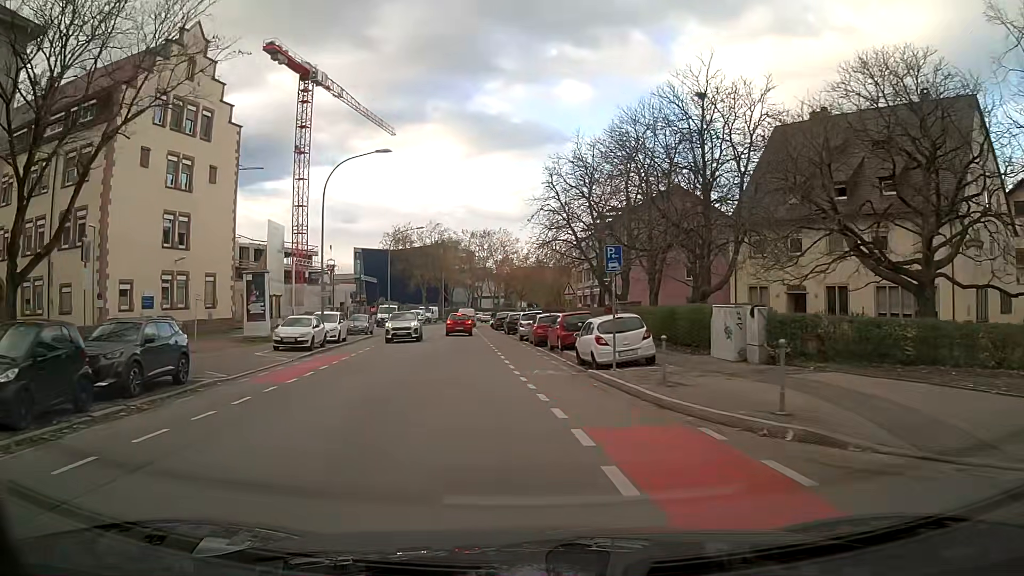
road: tertiary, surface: asphalt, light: Day
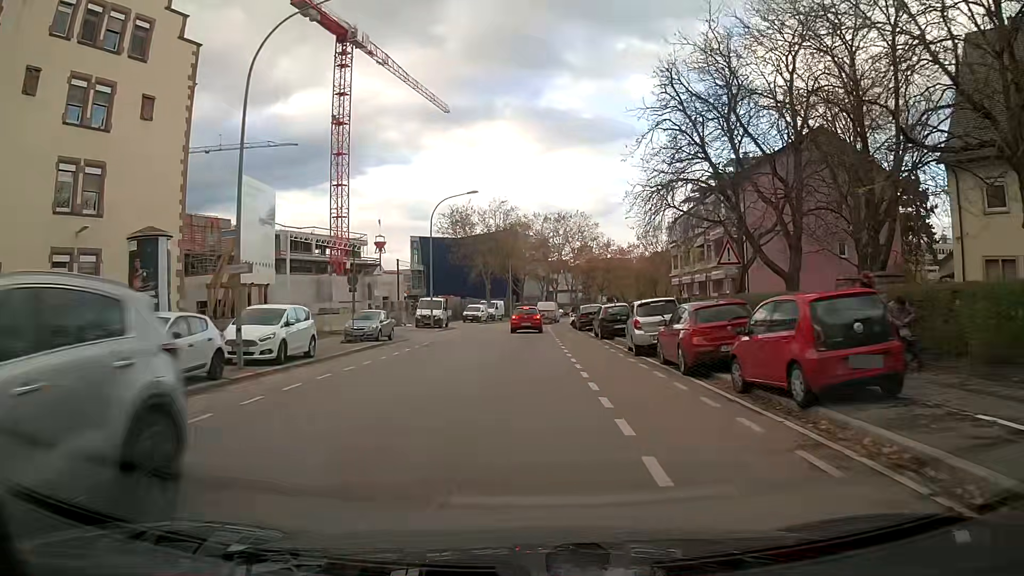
(-0.9, +17.8) m; -4°
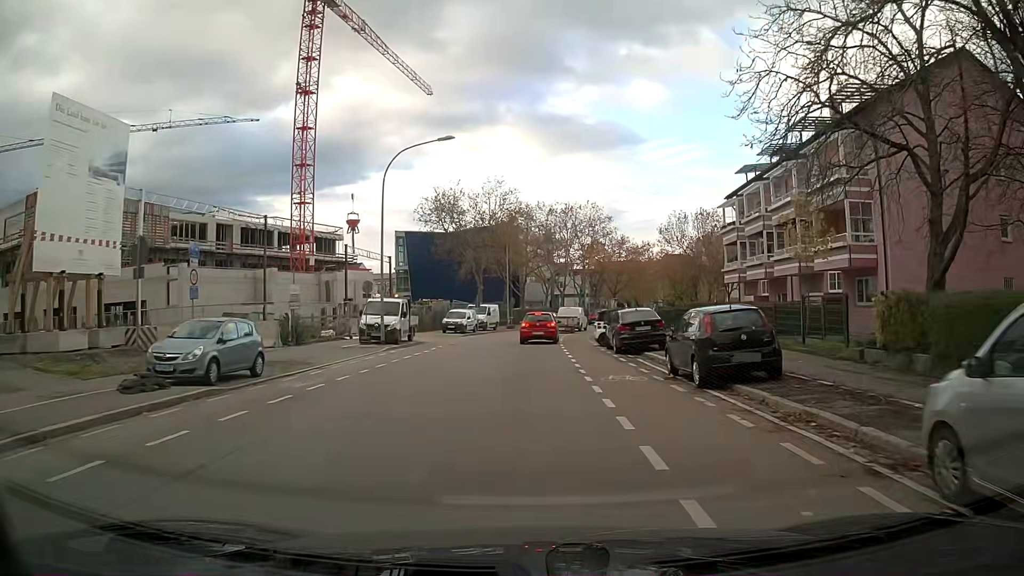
(-0.1, +17.0) m; -1°
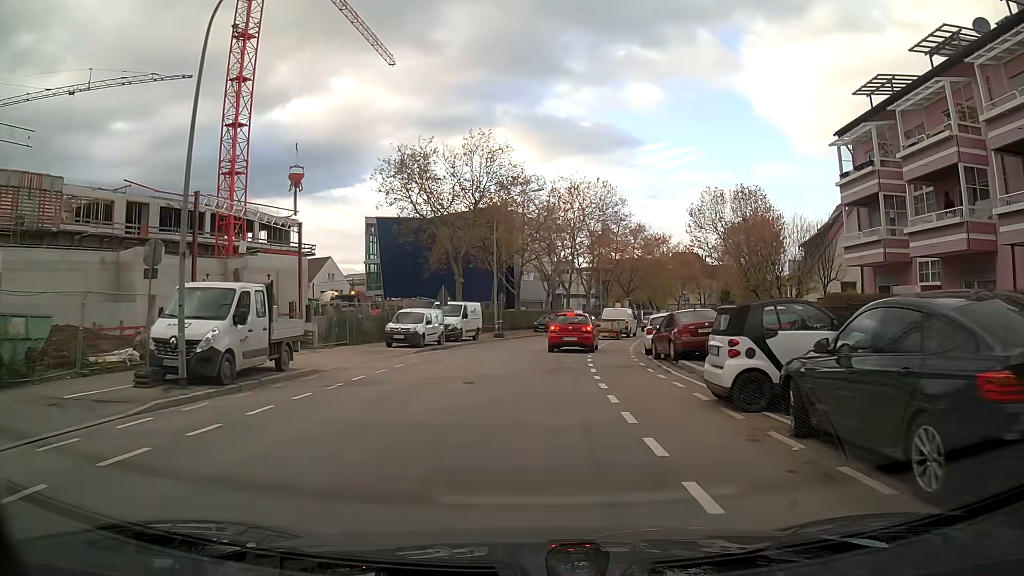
(+0.1, +19.1) m; +1°
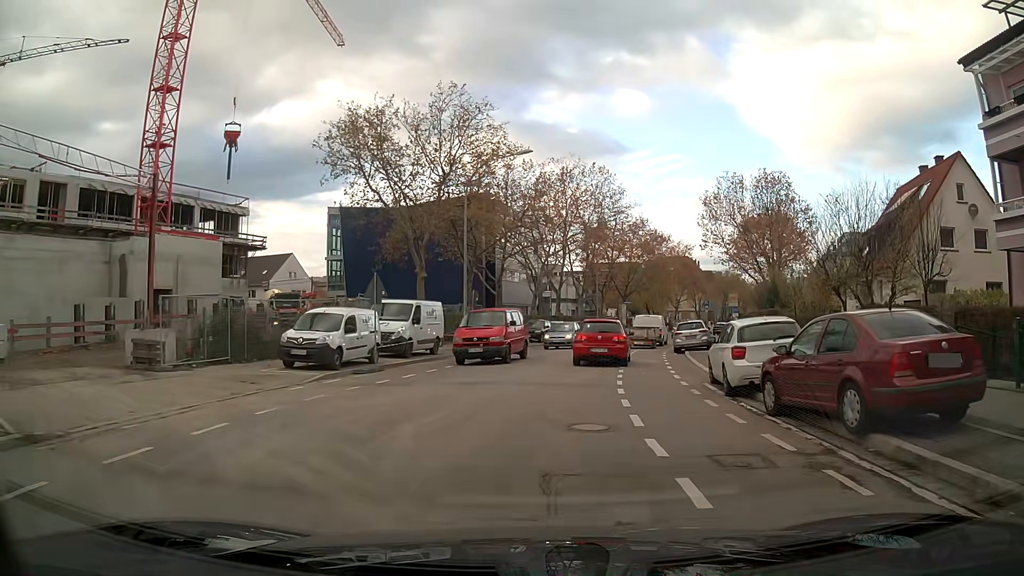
(+0.2, +11.6) m; +2°
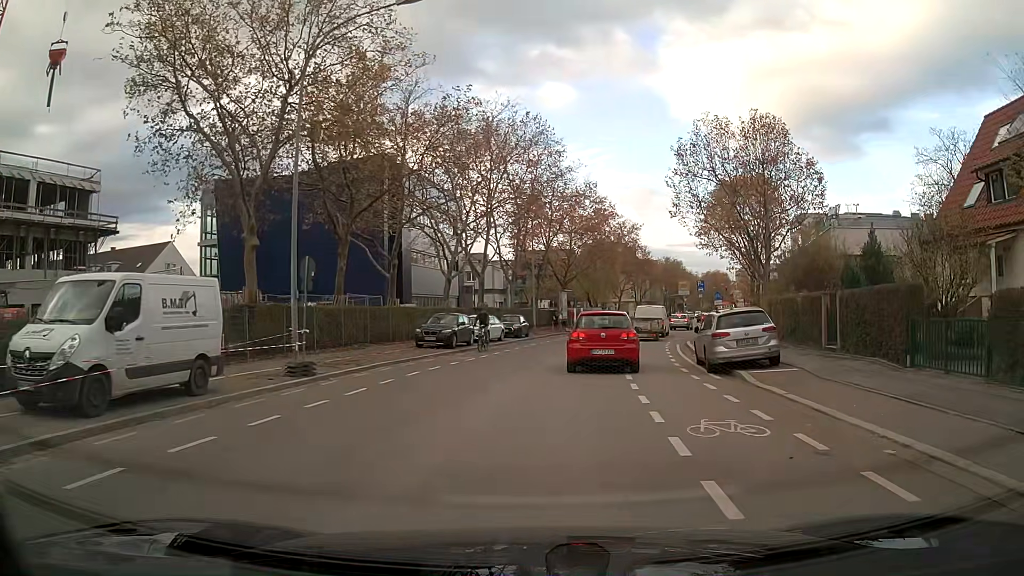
(+0.9, +16.4) m; +6°
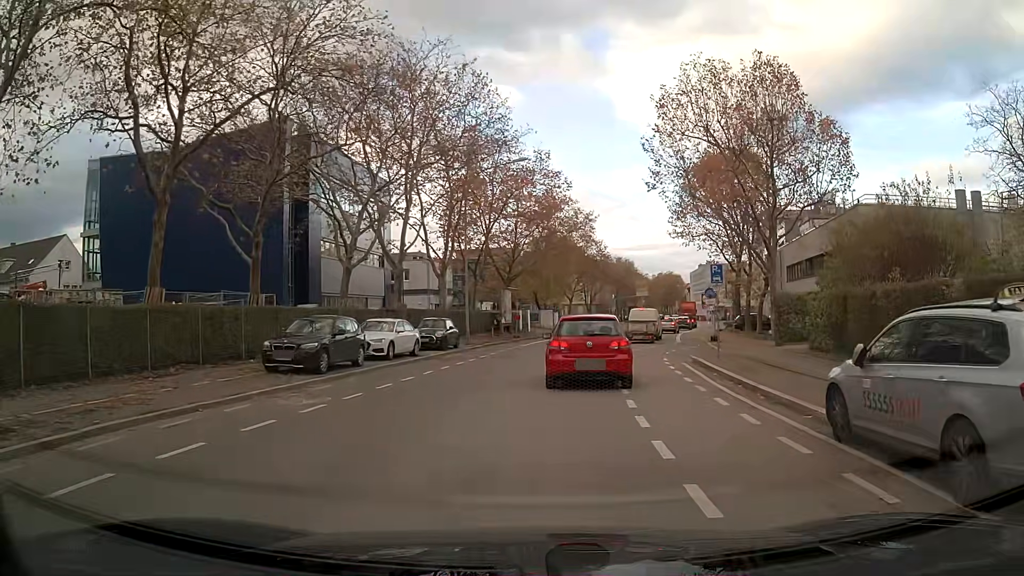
(+0.5, +11.9) m; +4°
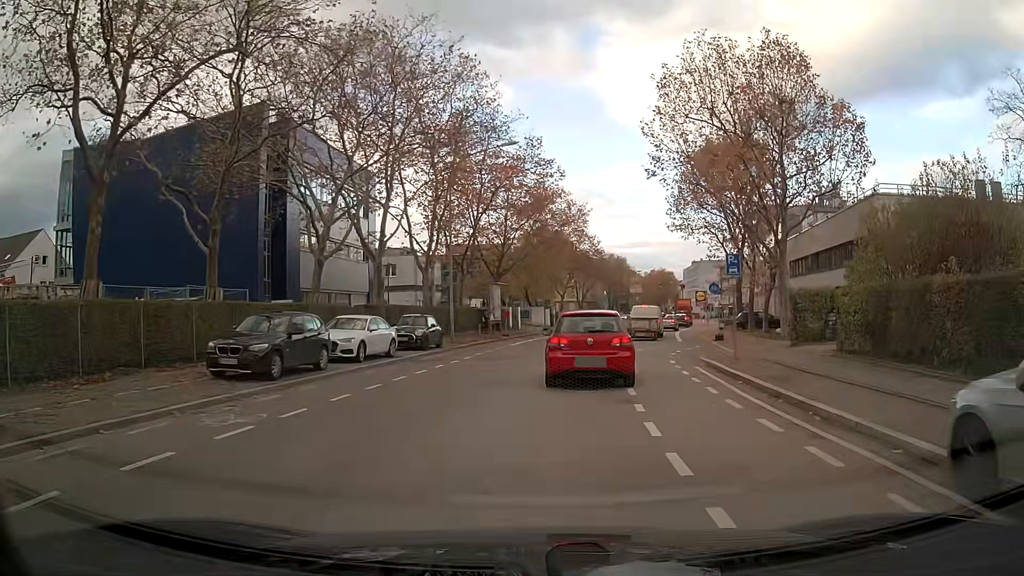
(0.0, +2.8) m; +1°
(0, +10) (+1, +20) (+3, +30) (+5, +40) (+7, +49) (+9, +59) (+11, +69) (+13, +79) (+16, +88) (+18, +98) m
